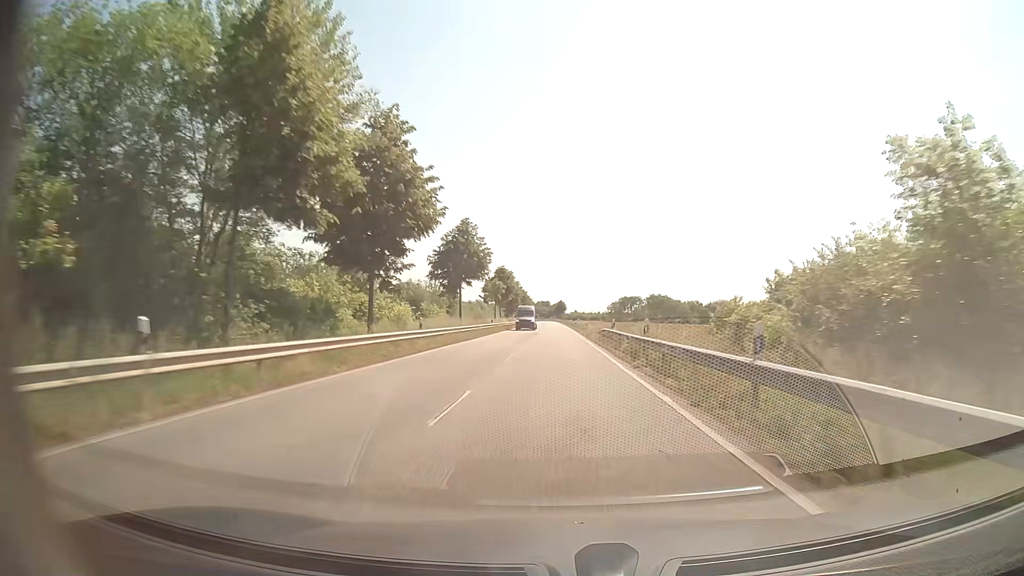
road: secondary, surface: asphalt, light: Day
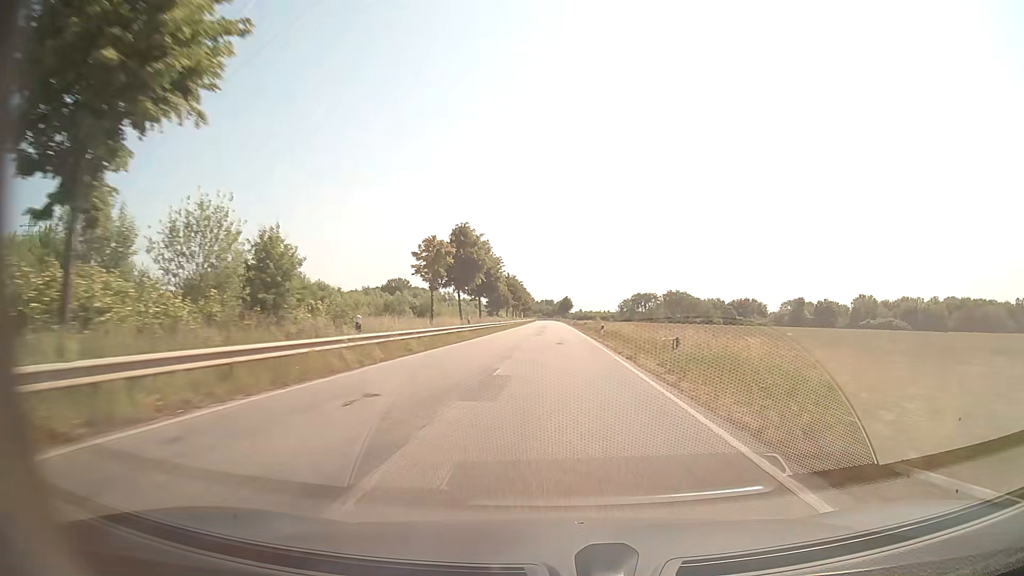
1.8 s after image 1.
(-0.3, +42.9) m; -1°
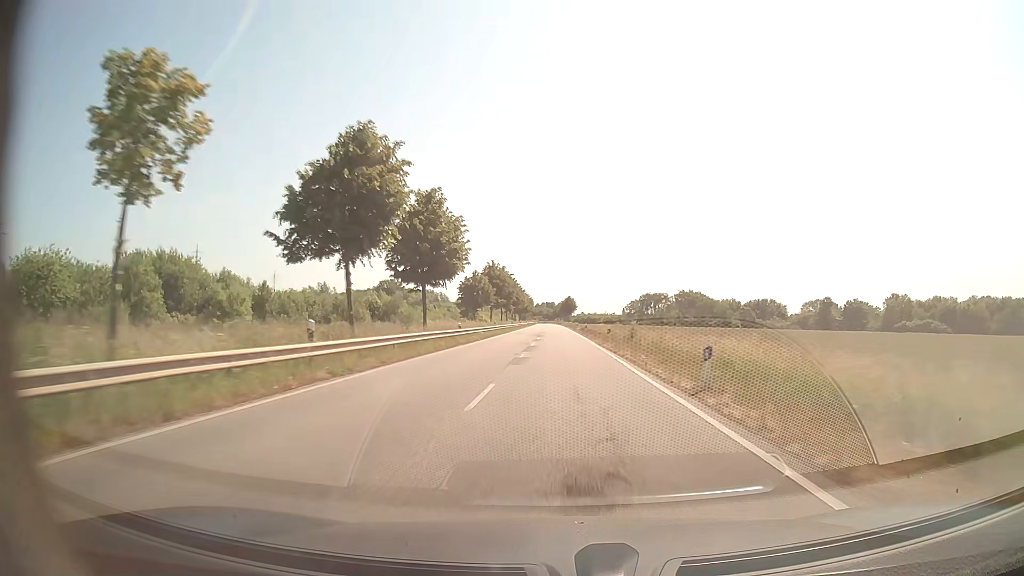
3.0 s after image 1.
(0.0, +28.6) m; 0°
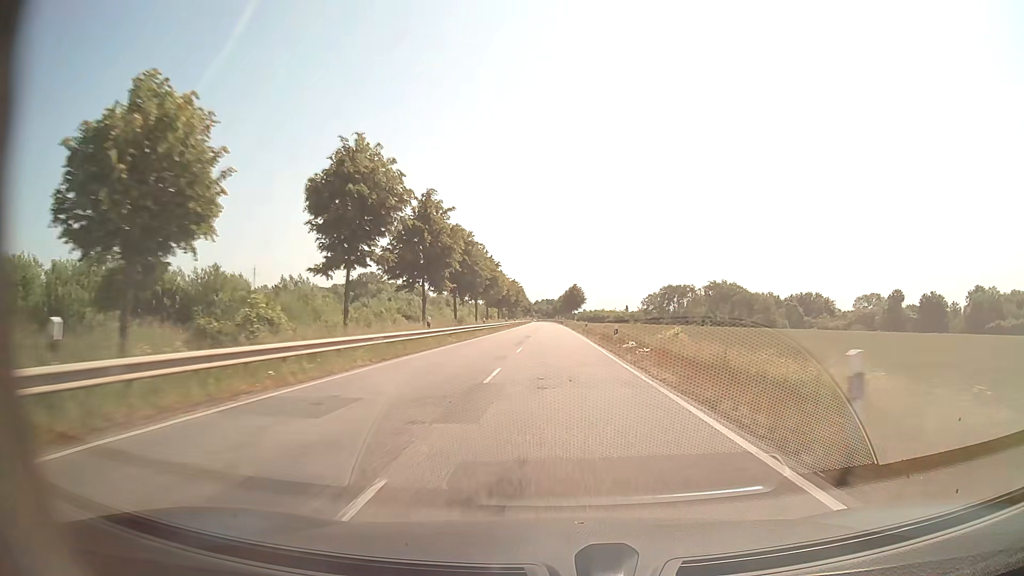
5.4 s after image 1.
(0.0, +57.2) m; 0°
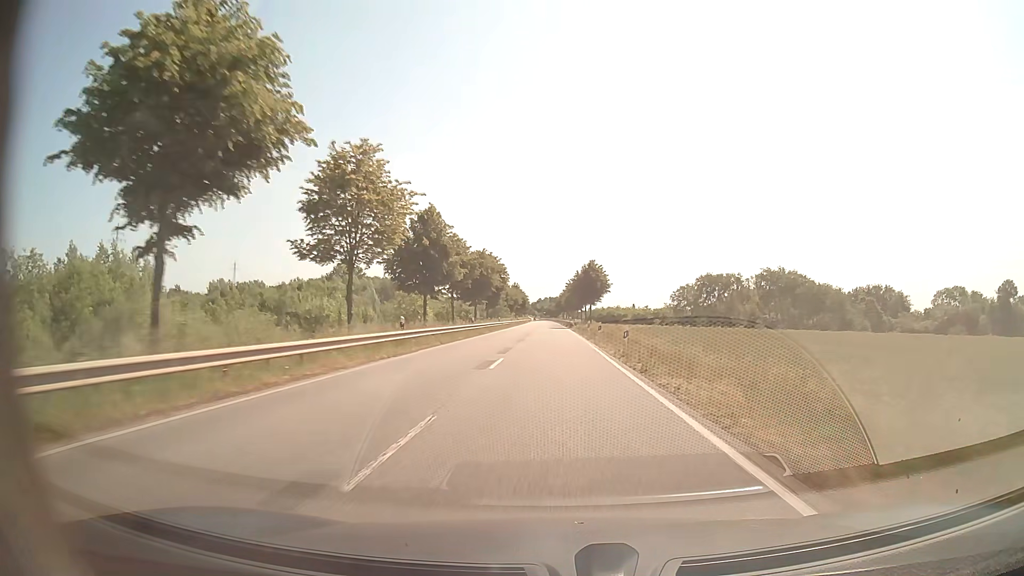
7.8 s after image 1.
(-0.1, +57.1) m; 0°
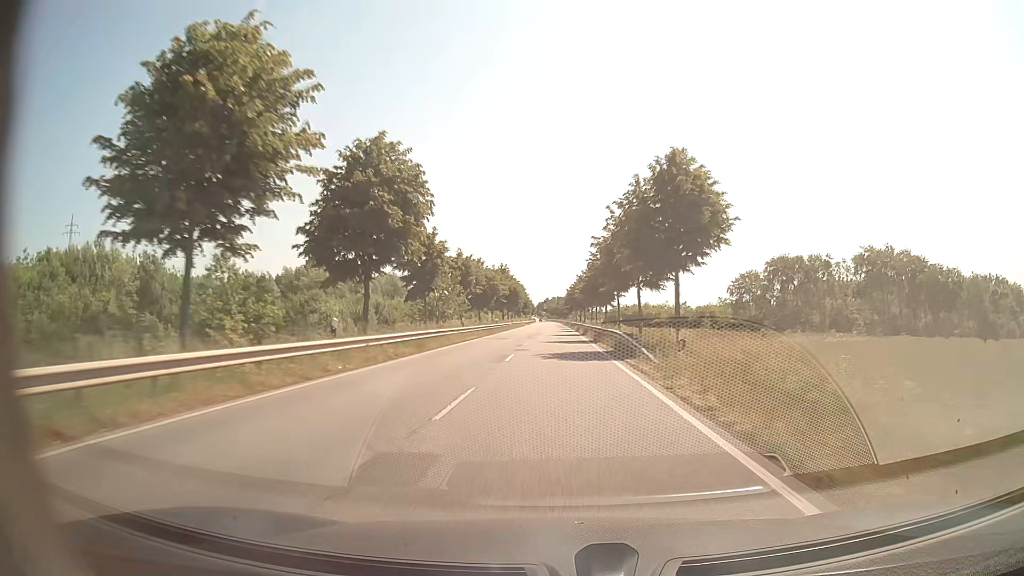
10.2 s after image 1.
(-0.3, +57.1) m; -1°
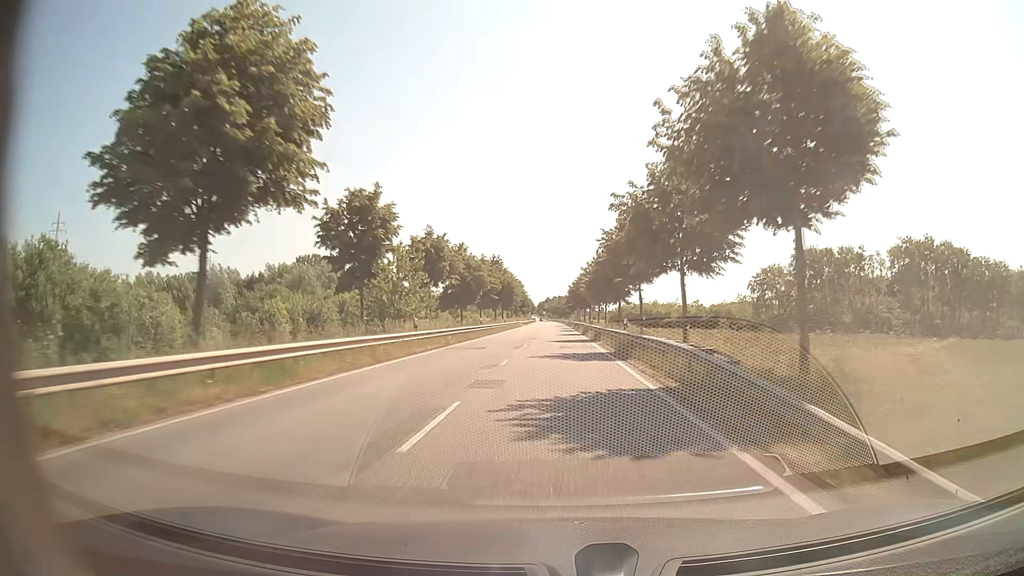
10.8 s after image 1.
(0.0, +14.3) m; 0°
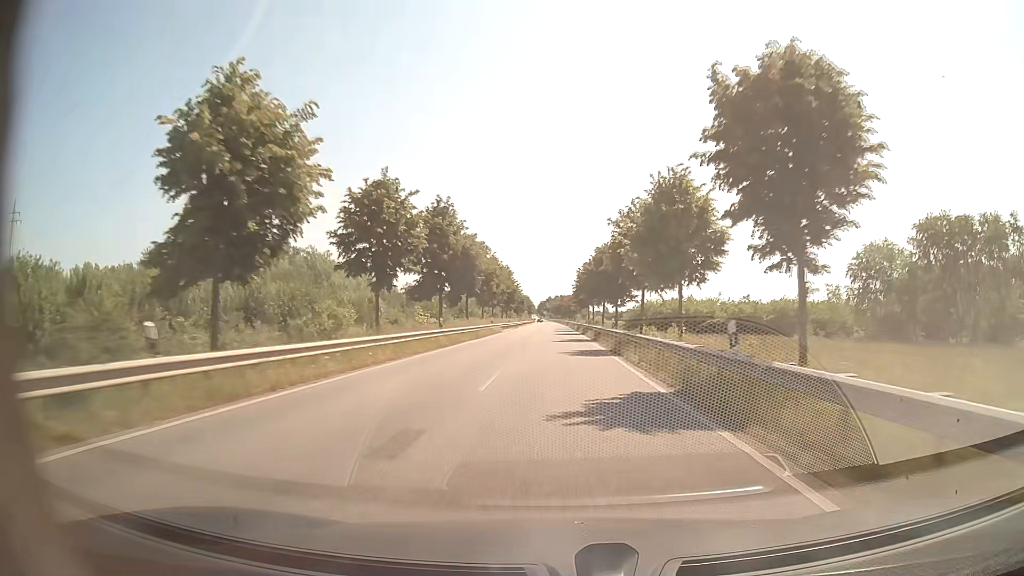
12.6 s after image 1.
(-0.1, +42.8) m; 0°
